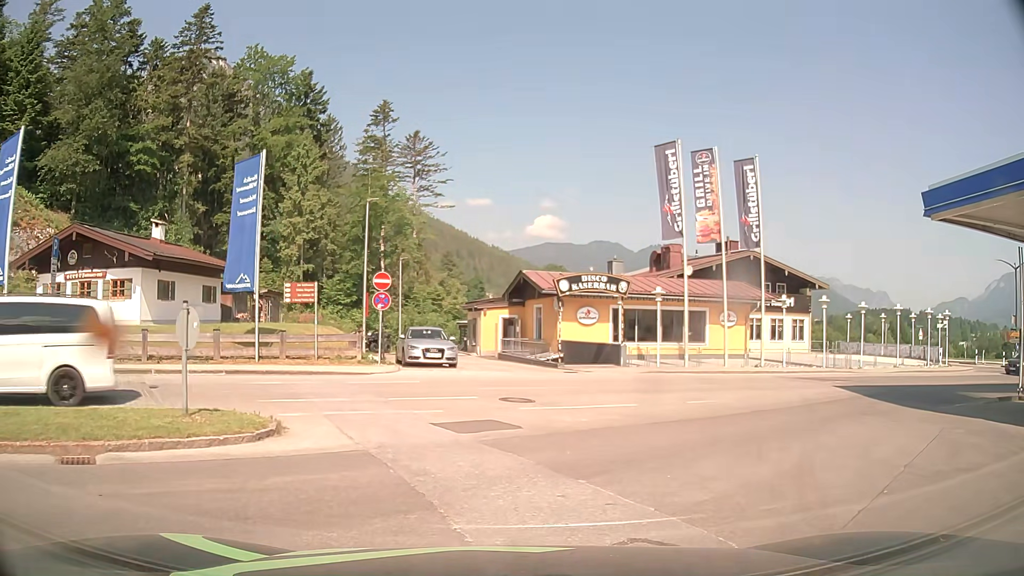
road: service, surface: asphalt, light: Day
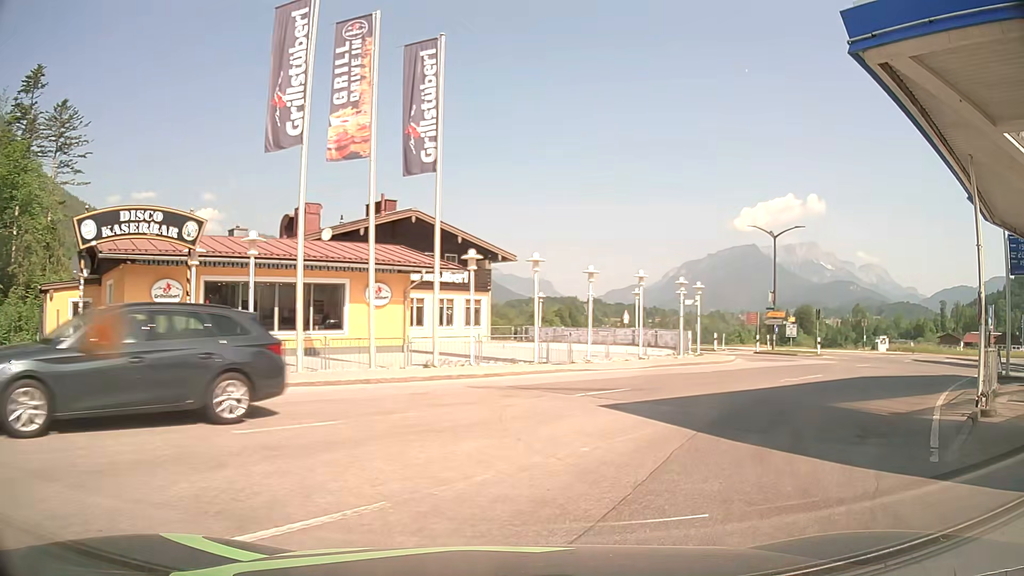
(+2.9, +11.7) m; +28°
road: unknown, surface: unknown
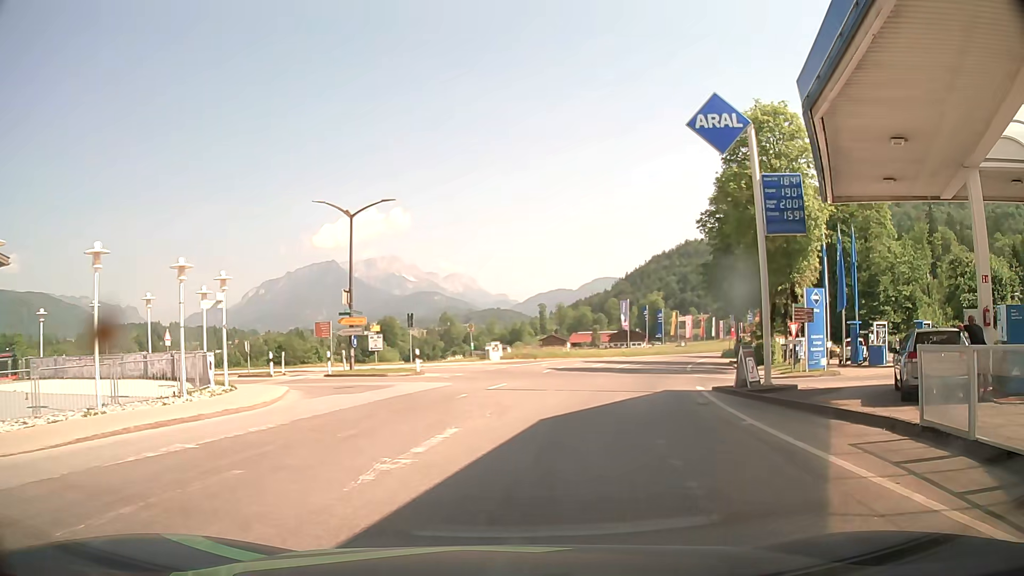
(+3.9, +11.9) m; +36°
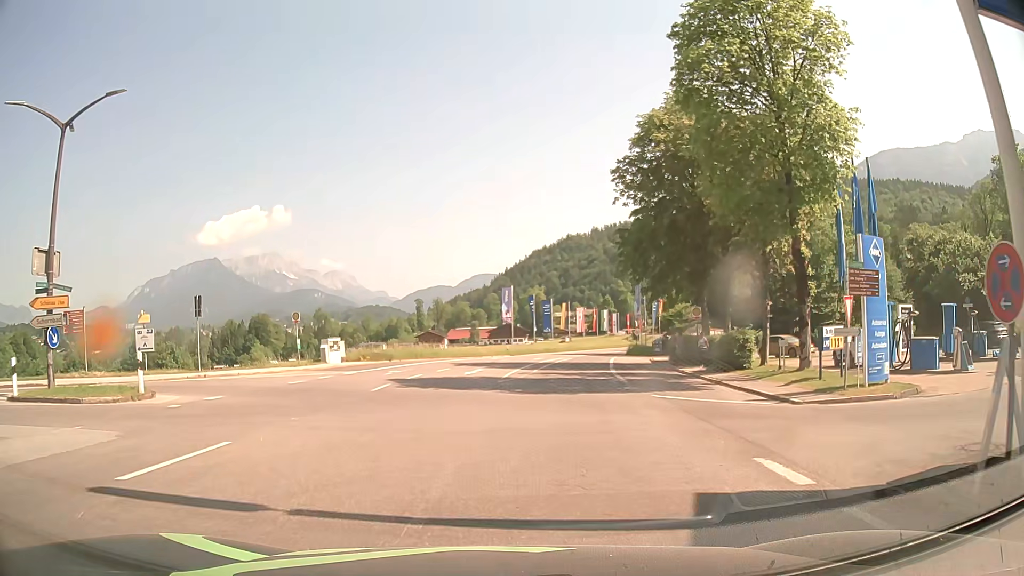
(+1.9, +15.2) m; +11°
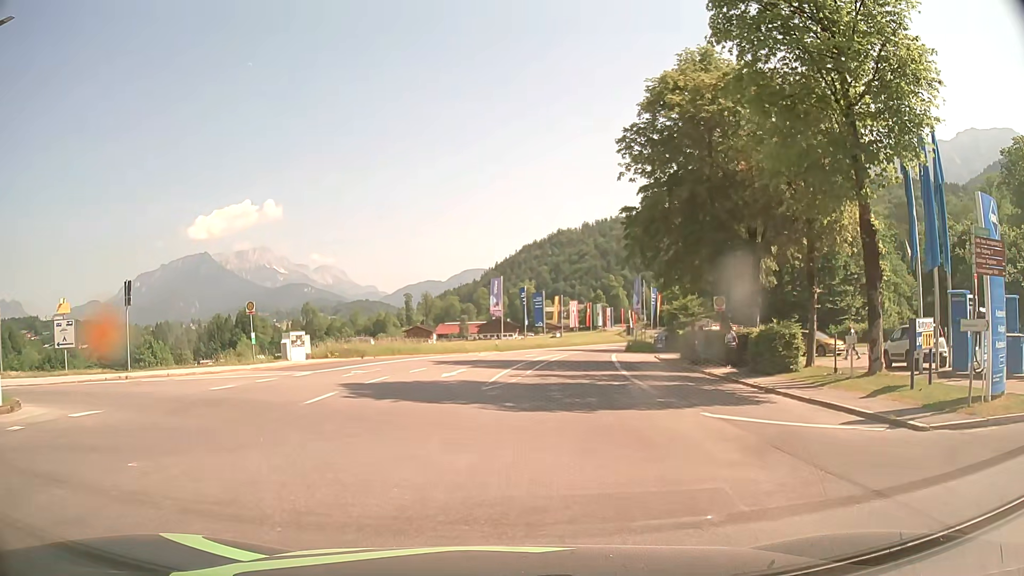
(0.0, +5.4) m; +1°
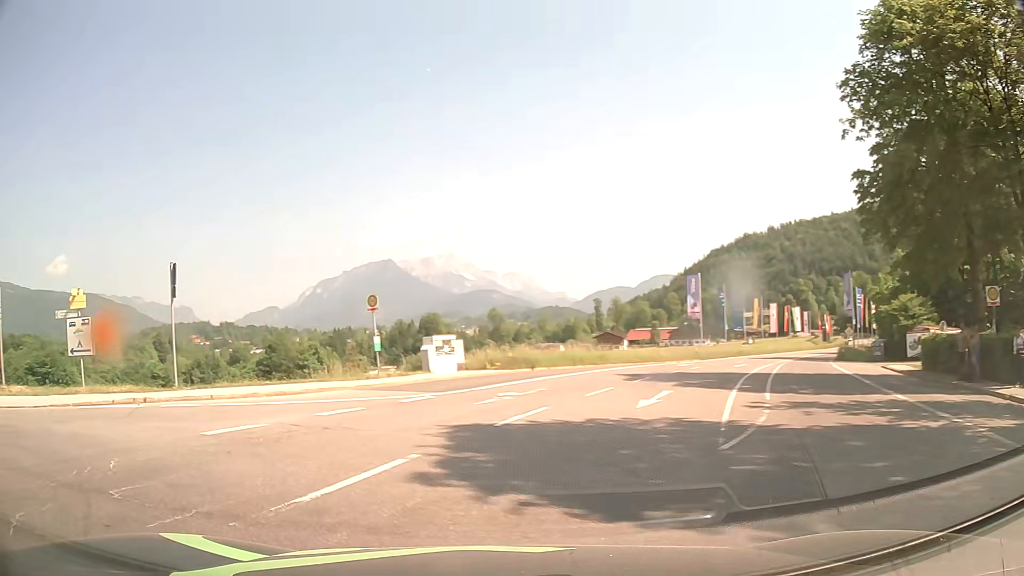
(-0.3, +8.6) m; -15°
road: secondary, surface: asphalt
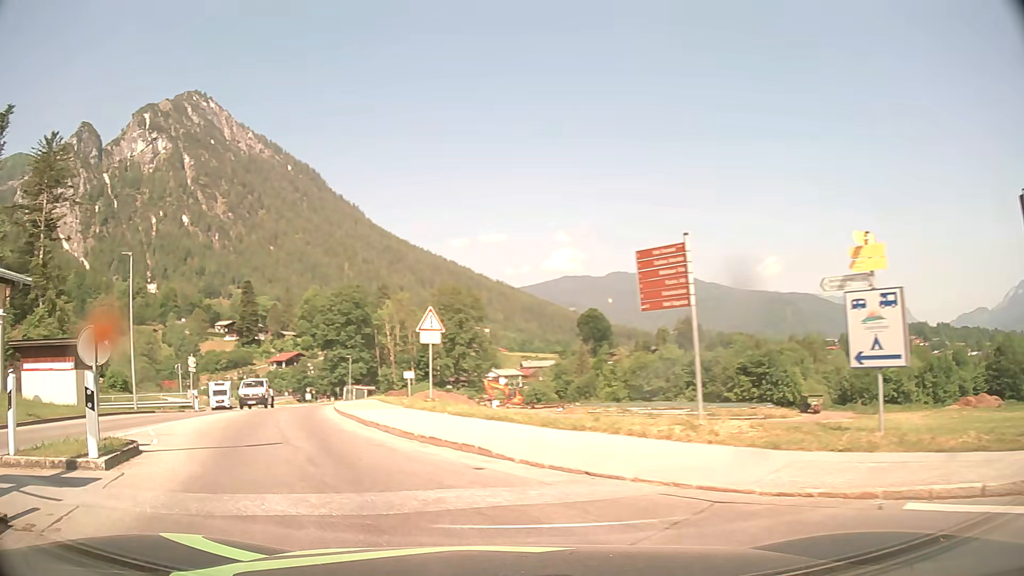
(-5.1, +8.3) m; -60°
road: tertiary
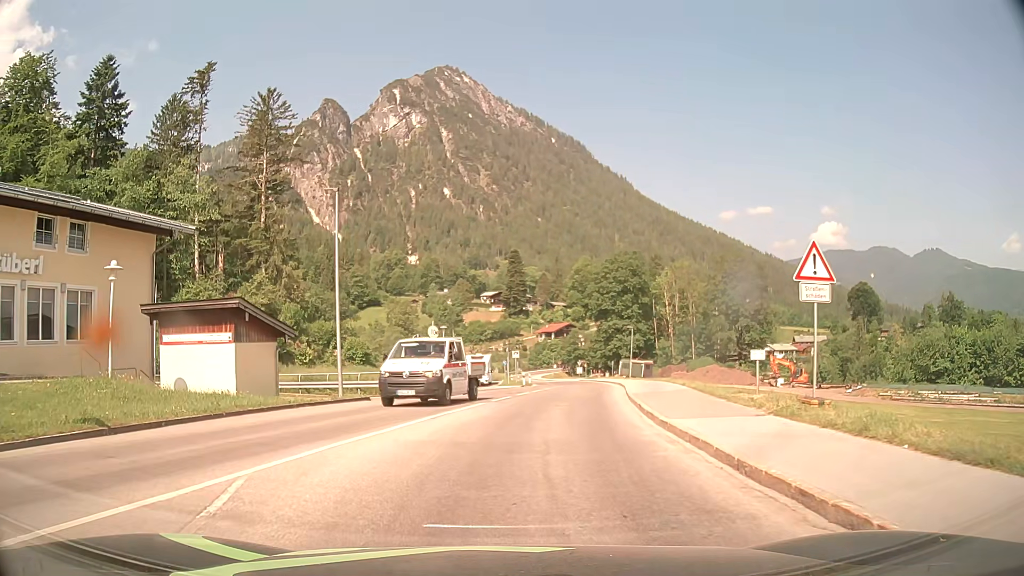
(-2.7, +8.7) m; -25°
